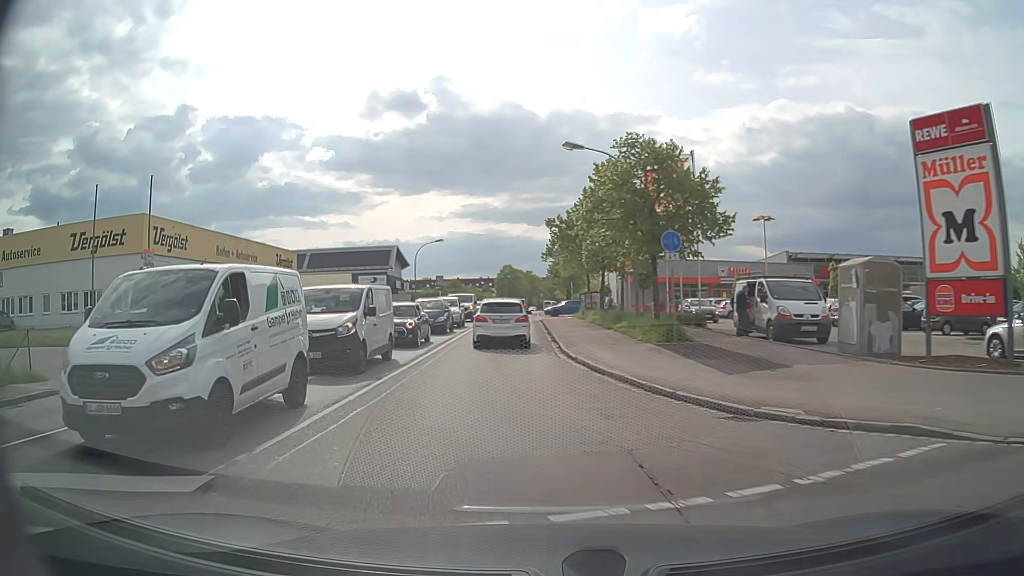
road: residential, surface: asphalt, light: Day
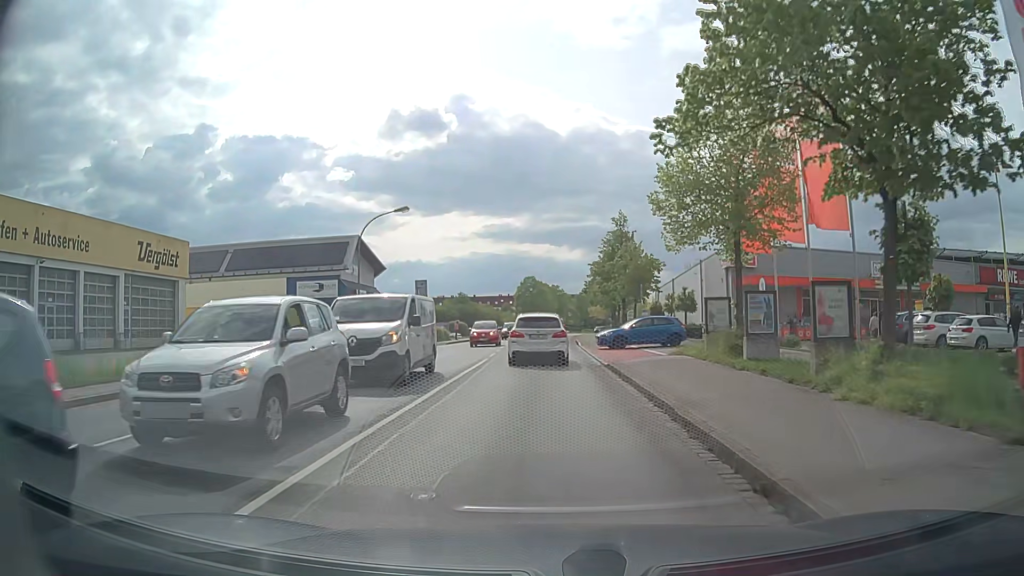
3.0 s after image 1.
(-2.0, +29.3) m; -2°
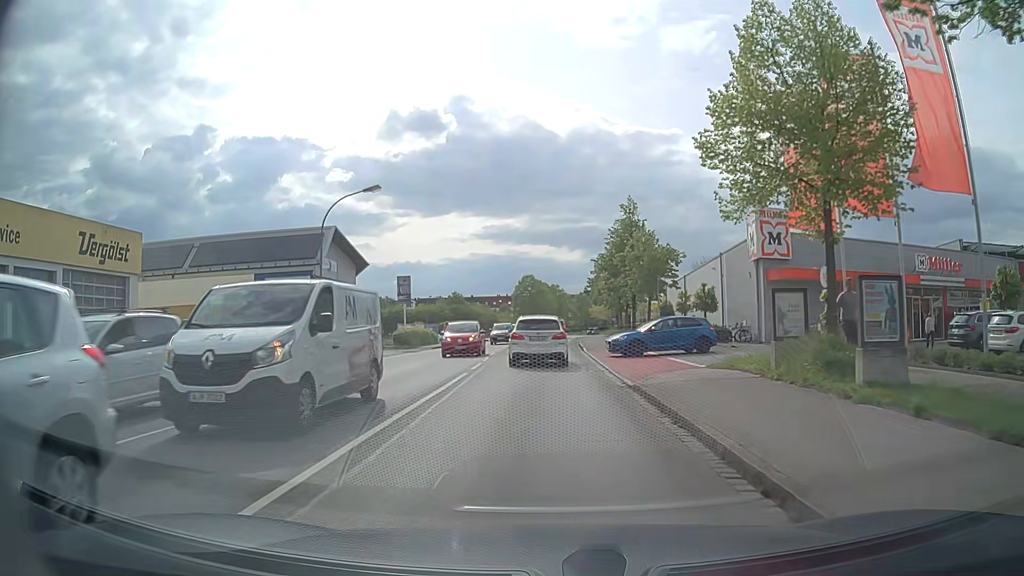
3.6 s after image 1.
(-0.1, +6.0) m; -1°
